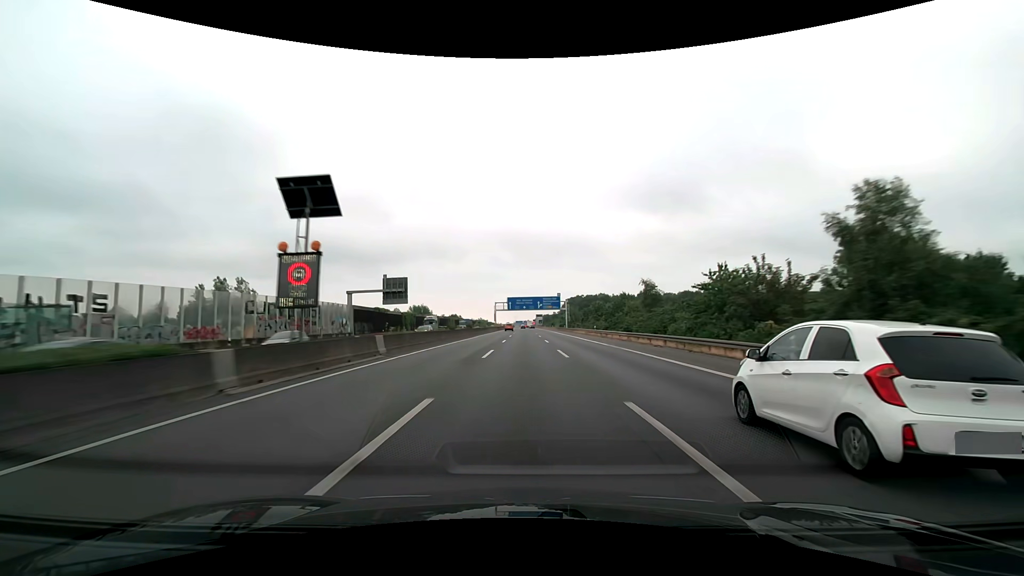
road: motorway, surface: asphalt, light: Day
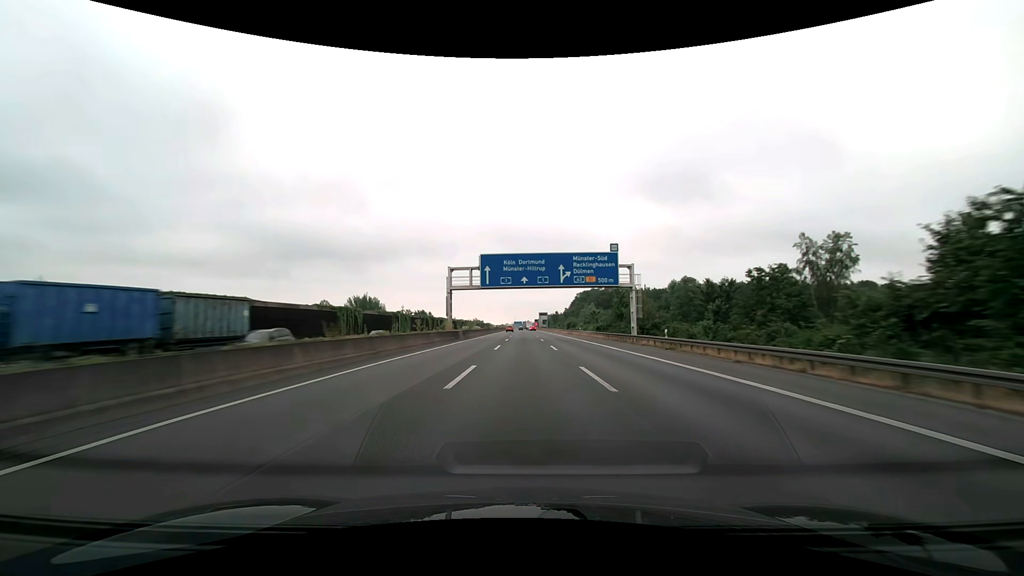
(+0.1, +82.7) m; 0°
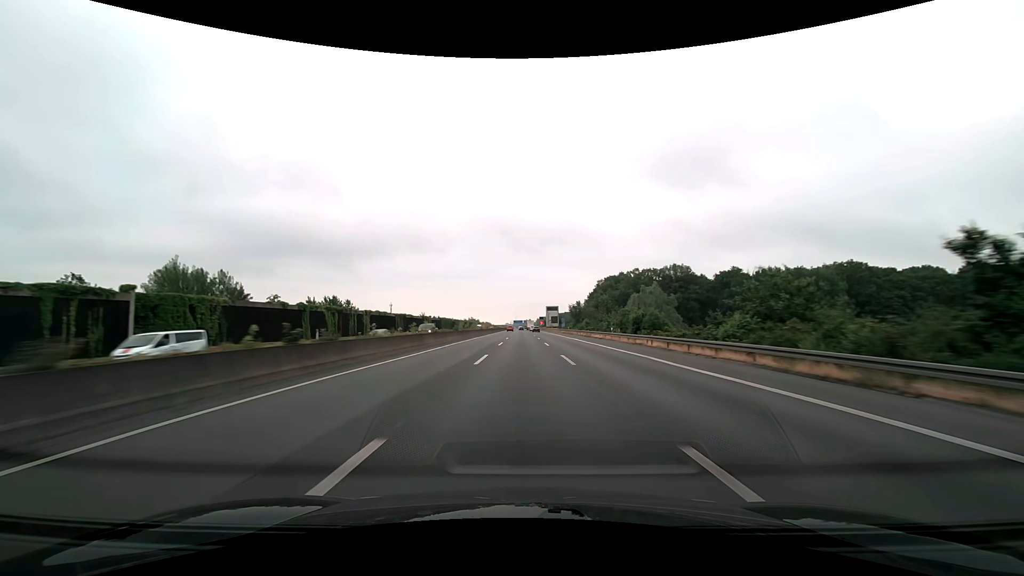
(0.0, +82.7) m; 0°
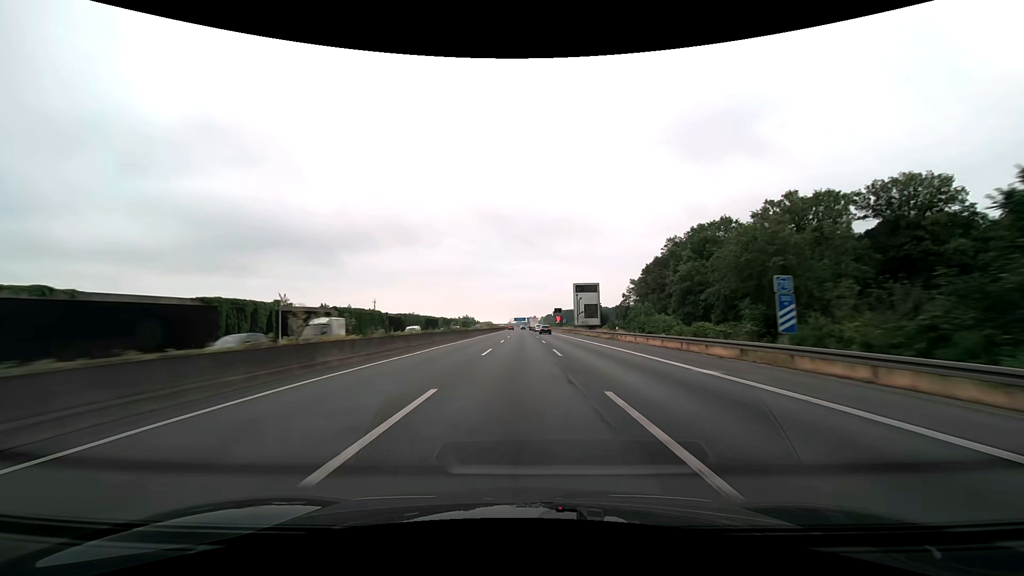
(-0.2, +103.3) m; 0°
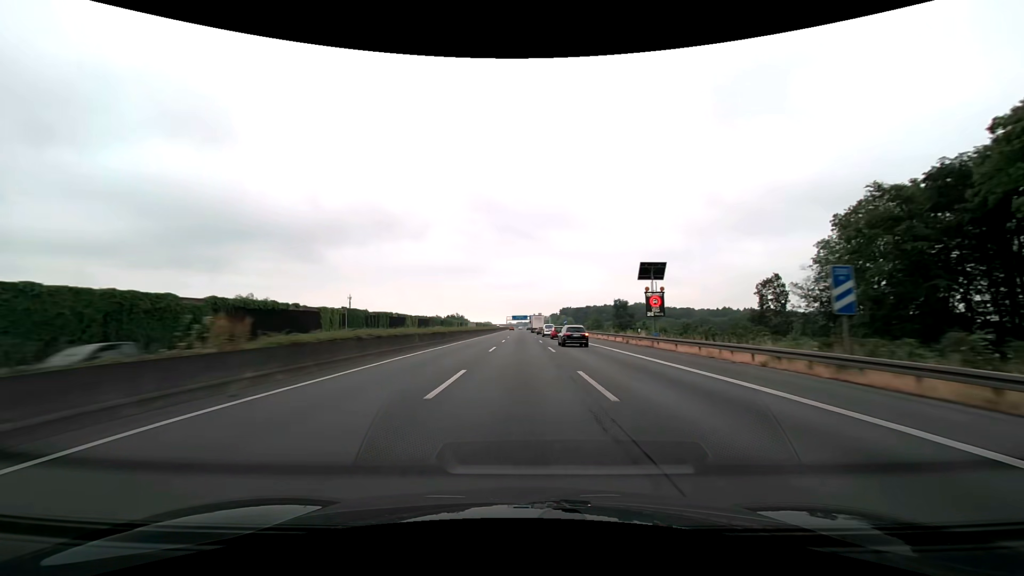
(-0.4, +103.3) m; 0°
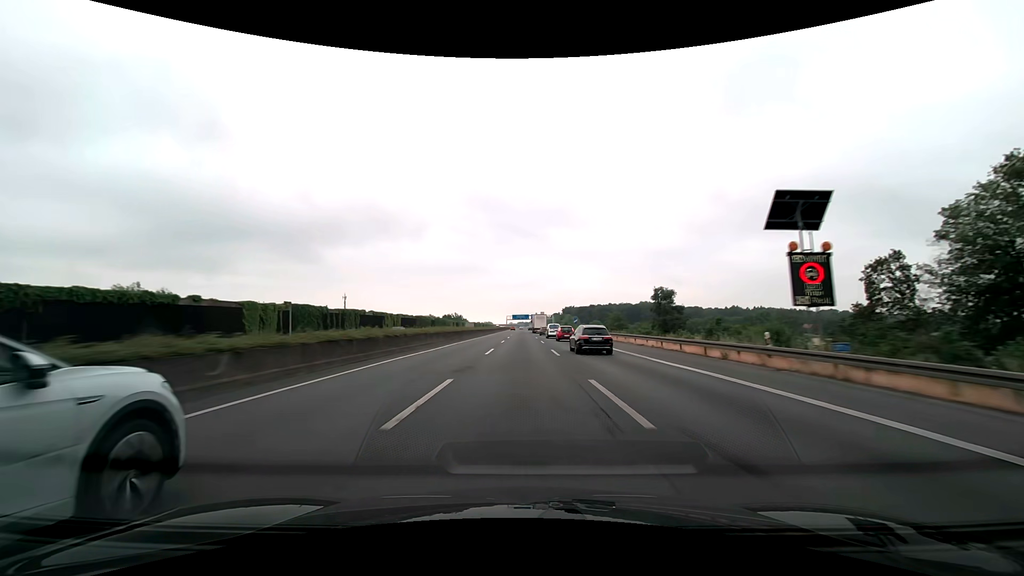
(0.0, +20.7) m; 0°
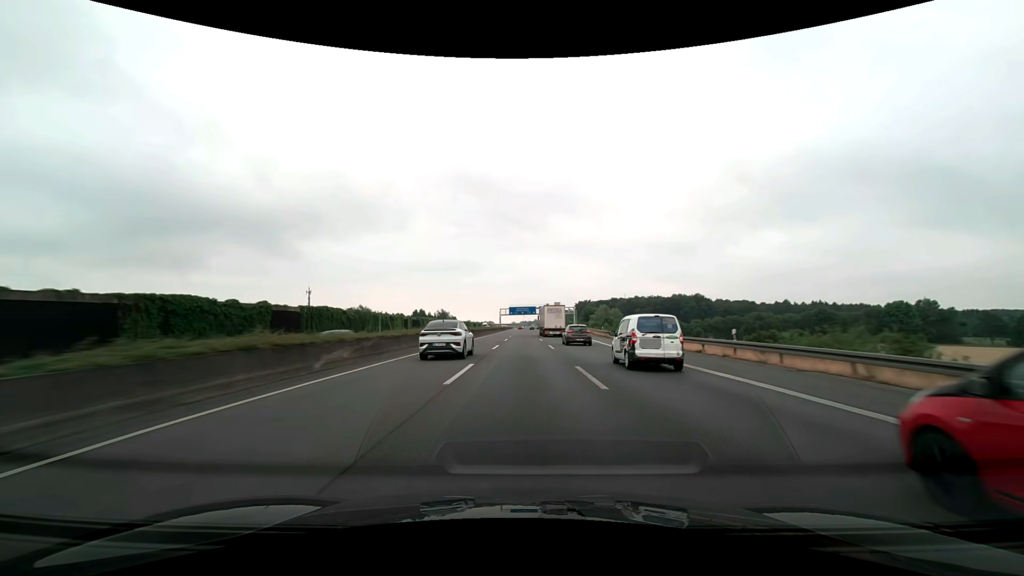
(-0.3, +103.4) m; 0°
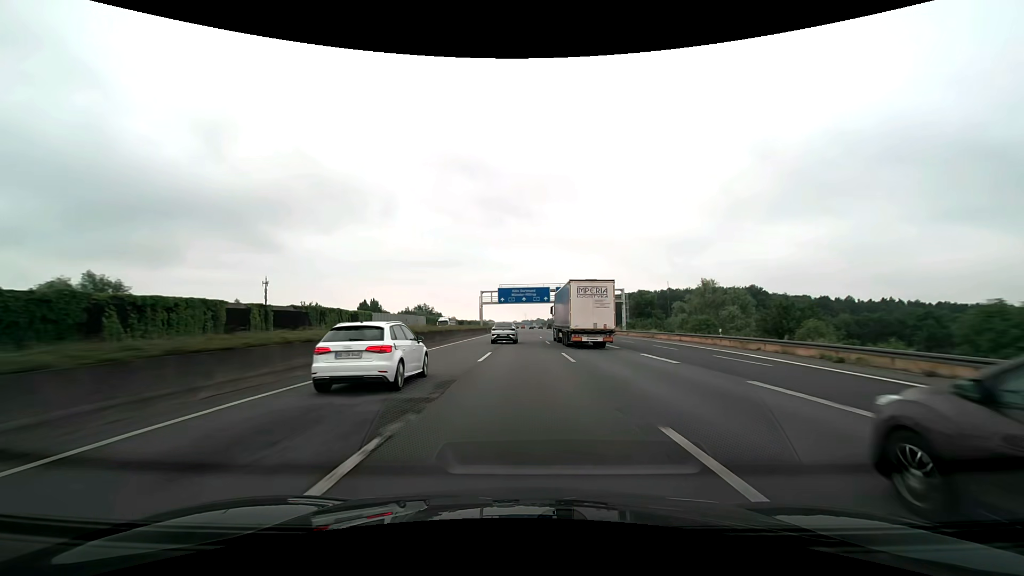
(-0.3, +82.7) m; 0°
(0, +10) (0, +20) (0, +30) (0, +40) (0, +50) (0, +60) (0, +70) (0, +80) (0, +90) (0, +100) m
